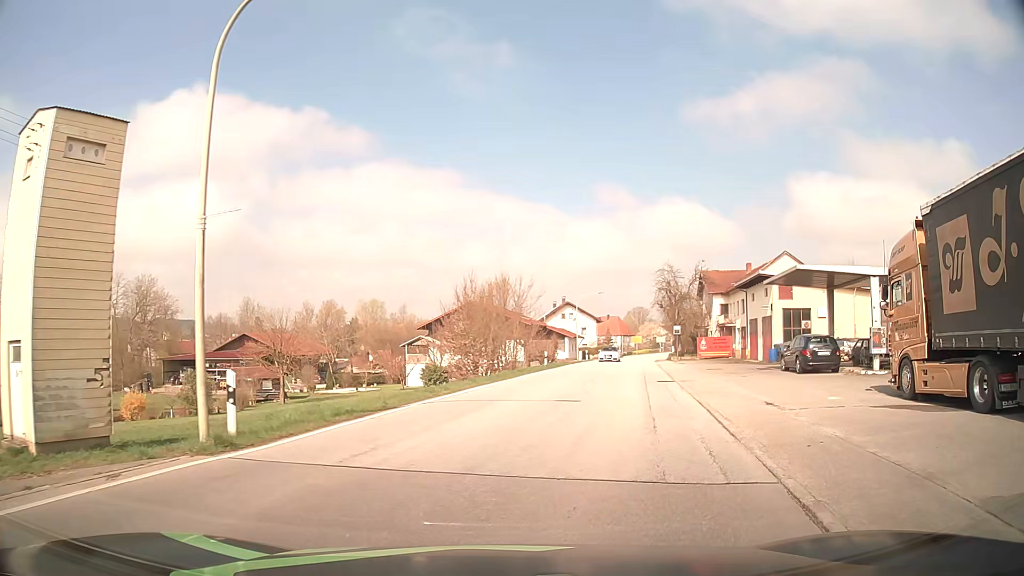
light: Day
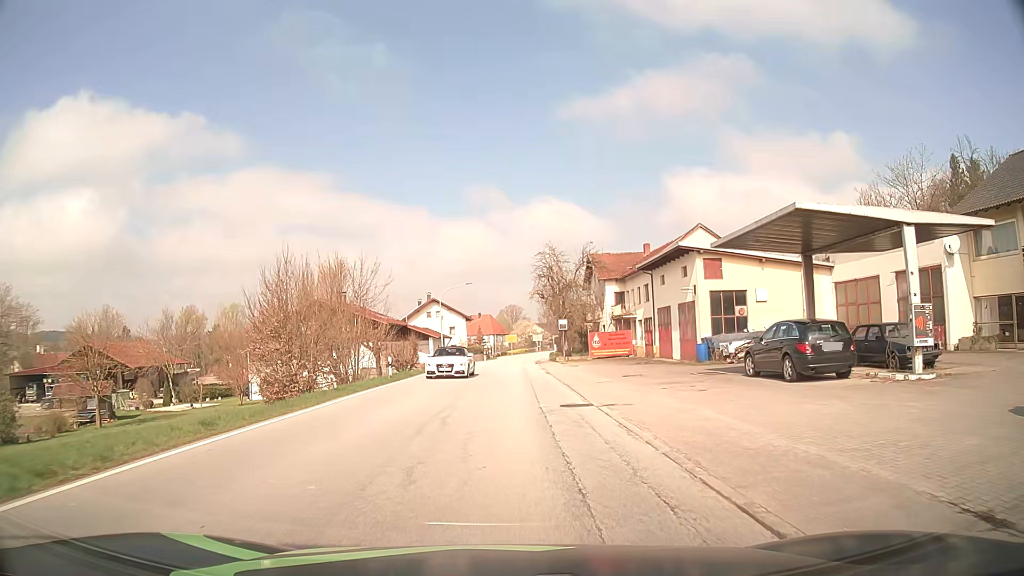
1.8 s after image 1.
(+1.5, +11.9) m; +11°
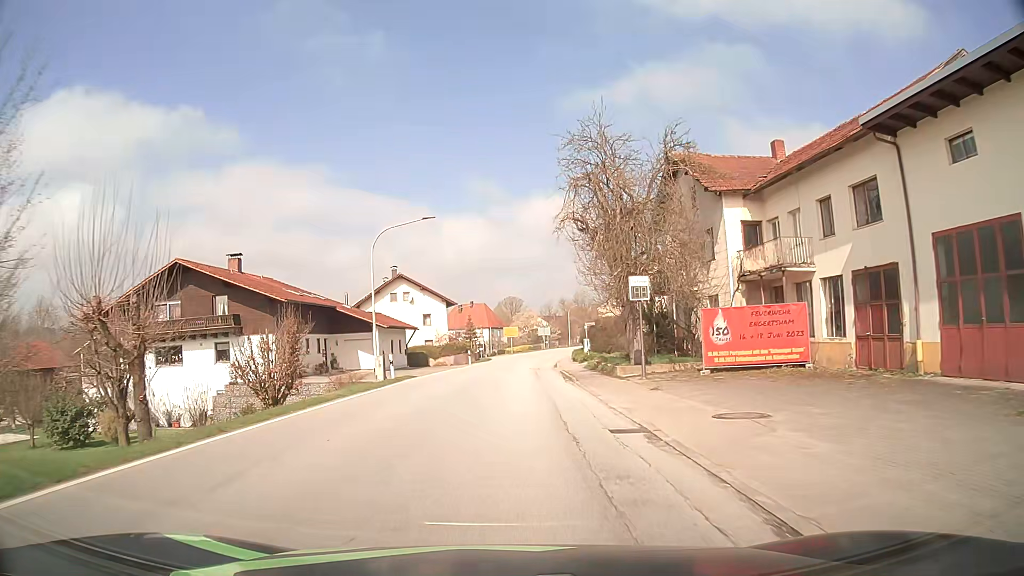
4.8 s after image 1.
(-0.2, +31.4) m; 0°
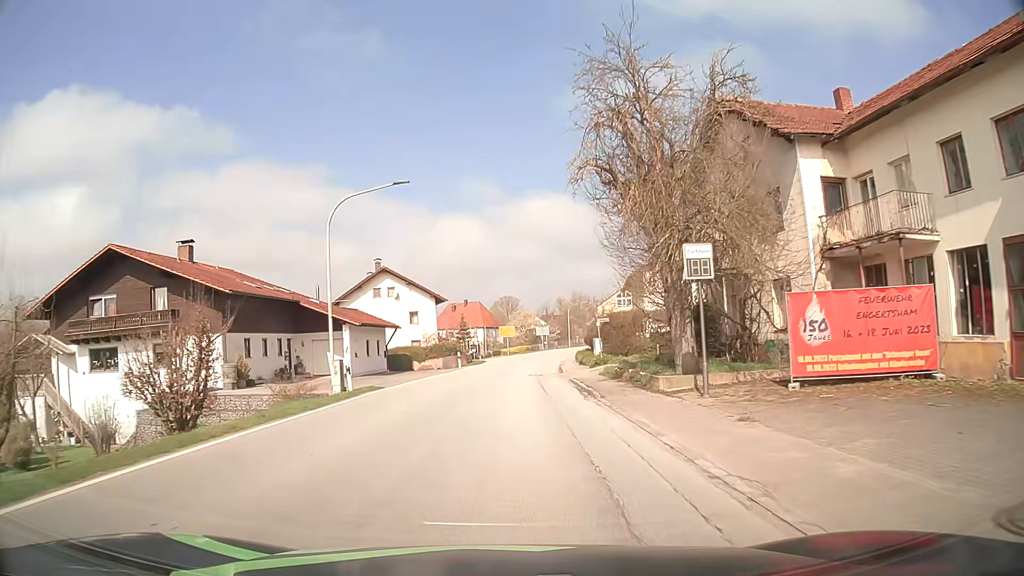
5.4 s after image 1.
(0.0, +7.2) m; 0°
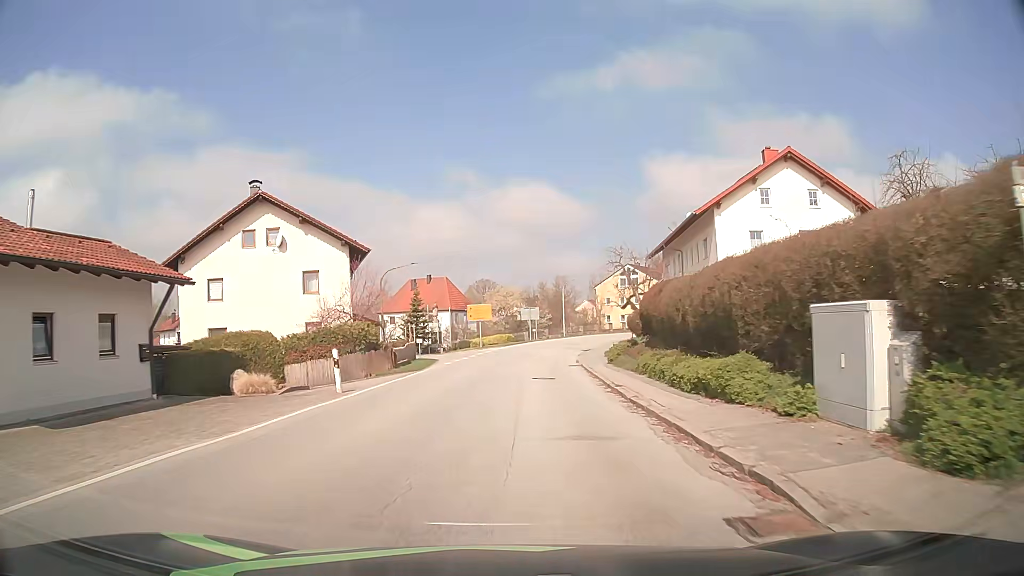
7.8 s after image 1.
(+0.5, +29.2) m; +2°
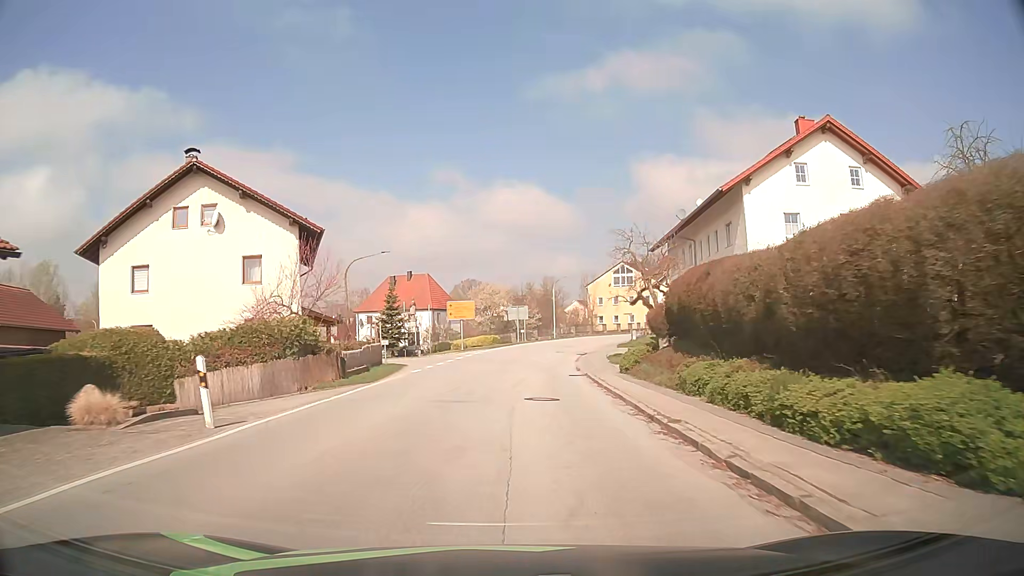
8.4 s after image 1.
(0.0, +7.0) m; +1°
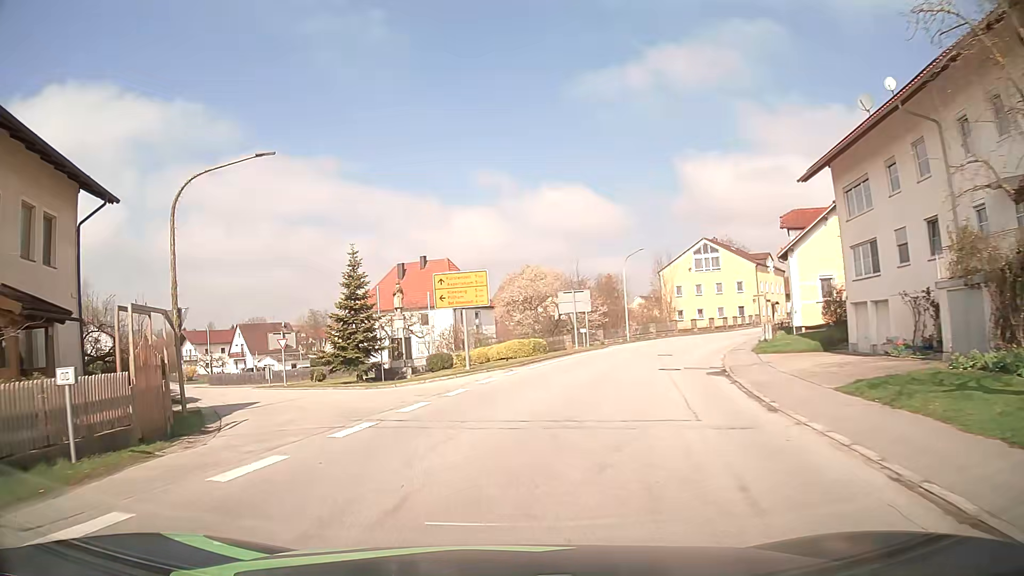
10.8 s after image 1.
(+0.3, +25.4) m; -4°
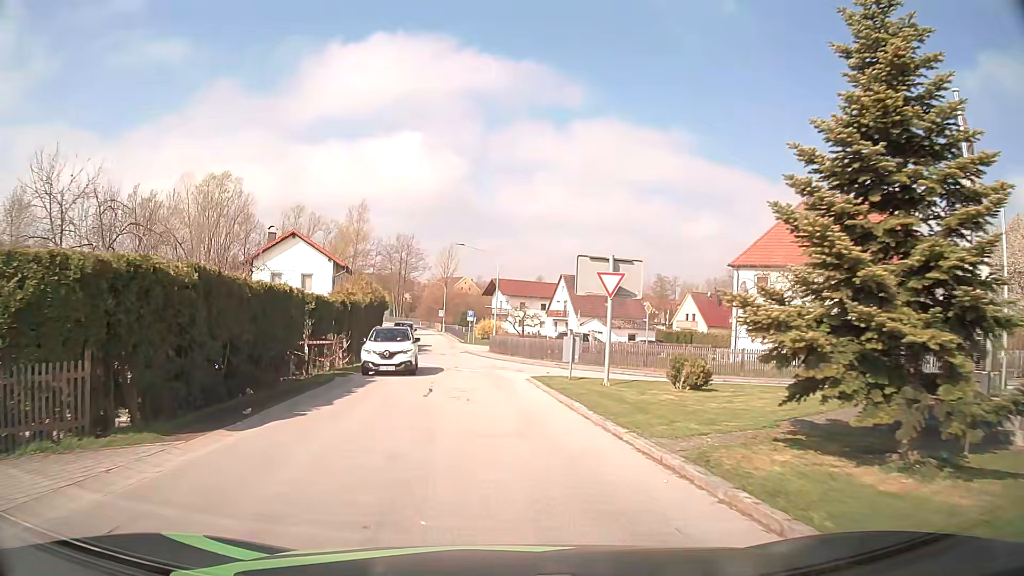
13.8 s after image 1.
(-7.6, +25.5) m; -29°
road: tertiary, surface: asphalt
(0, +10) (-1, +20) (-2, +30) (-3, +40) (-5, +50) (-6, +60) (-8, +70) (-9, +79) (-10, +89) (-12, +99) m
